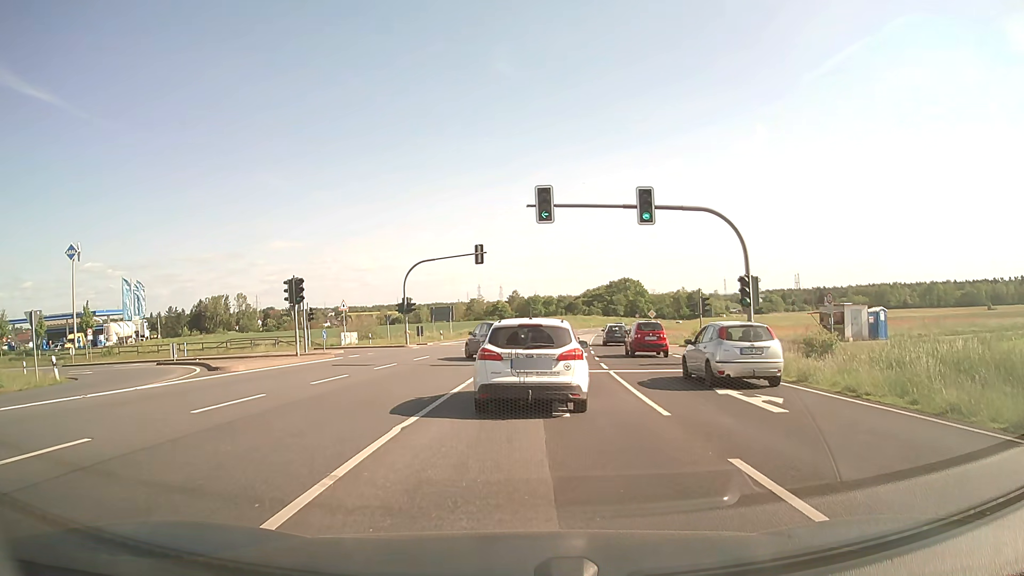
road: primary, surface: asphalt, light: Day
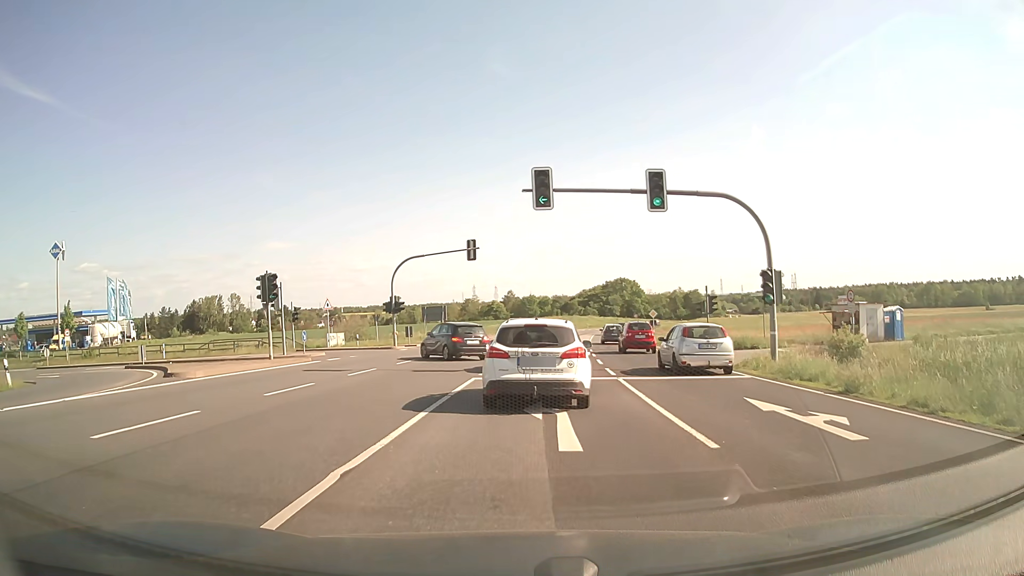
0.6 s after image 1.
(0.0, +2.9) m; 0°
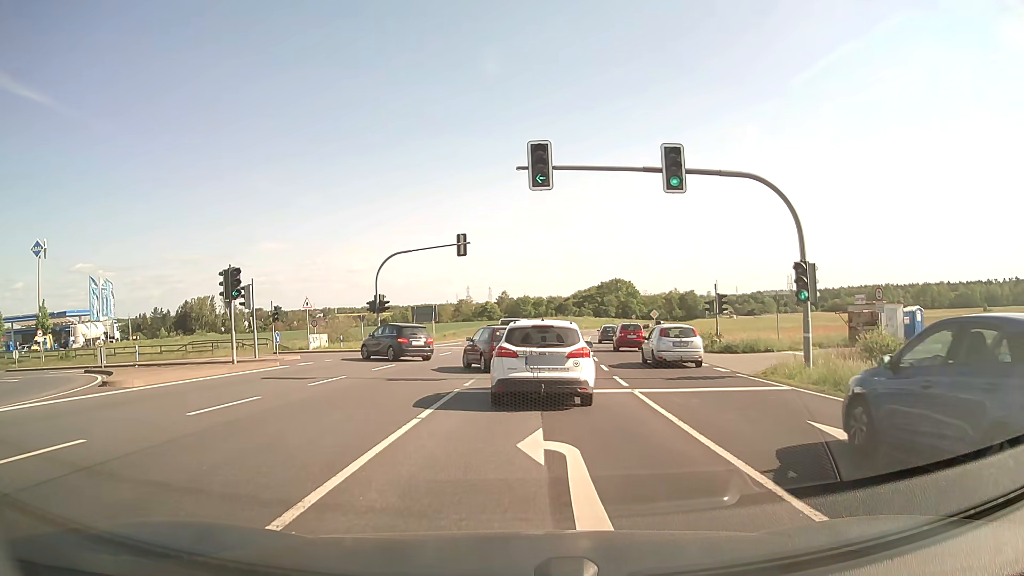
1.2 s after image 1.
(0.0, +3.3) m; +1°
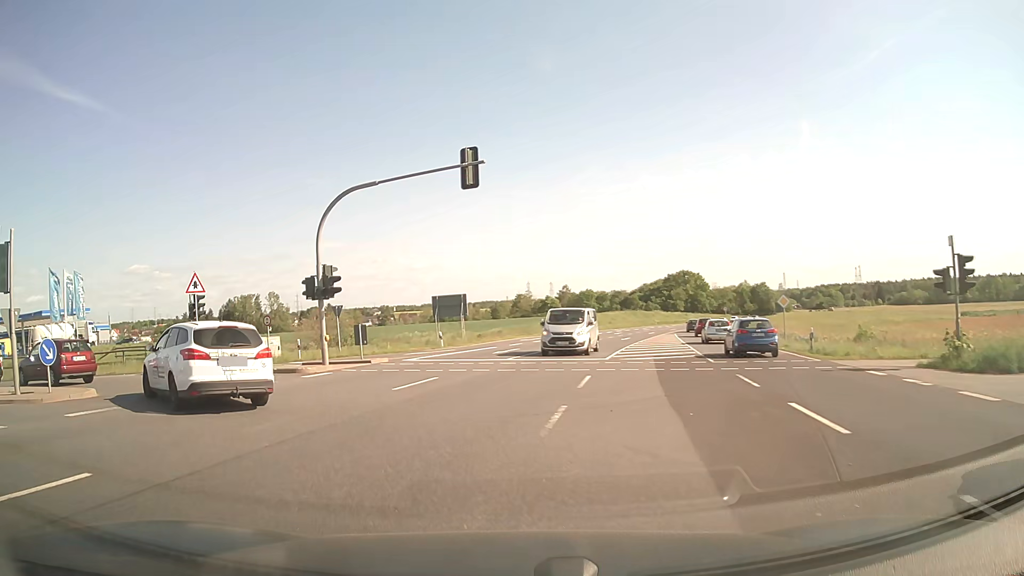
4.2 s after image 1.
(+0.1, +20.0) m; -5°
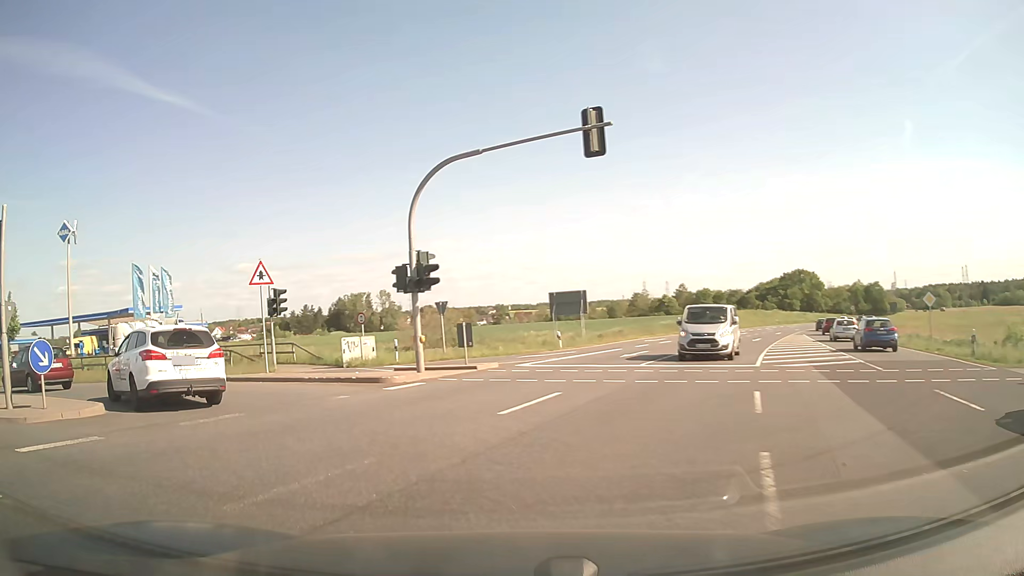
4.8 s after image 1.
(-0.3, +4.1) m; -10°
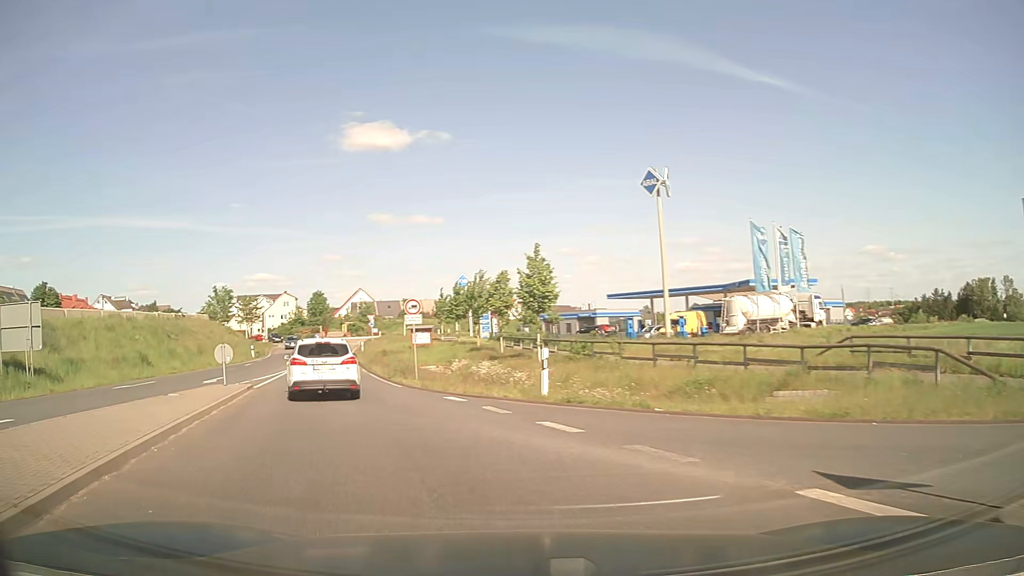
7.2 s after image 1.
(-7.2, +14.8) m; -54°
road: unclassified
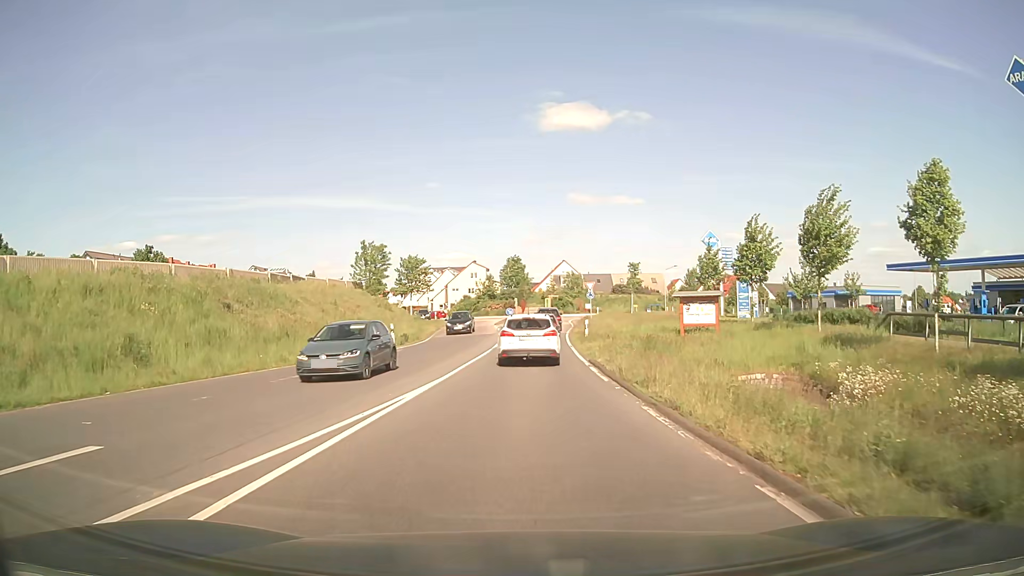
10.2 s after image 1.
(-6.9, +24.7) m; -18°
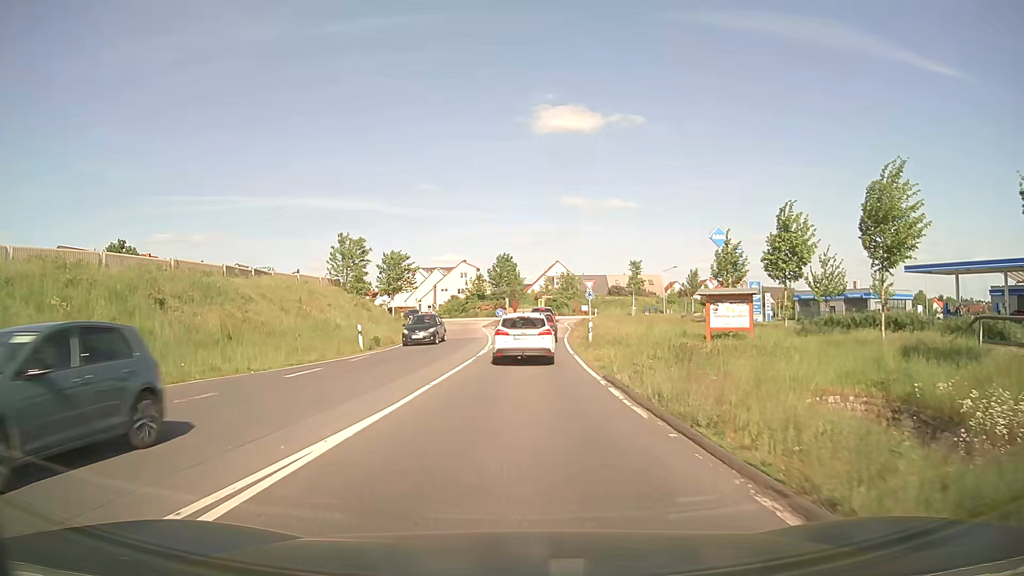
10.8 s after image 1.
(0.0, +5.6) m; +1°
(0, +10) (0, +20) (+1, +30) (+1, +40) (+1, +50) (+3, +60) (+7, +69) (+12, +78) (+15, +87) (+21, +95) m
